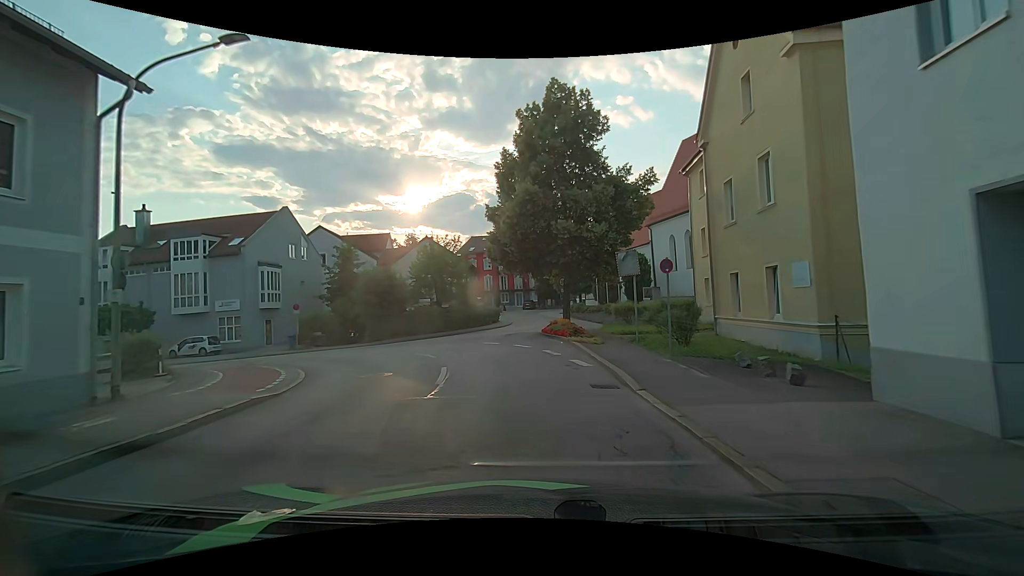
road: unclassified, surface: asphalt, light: Day
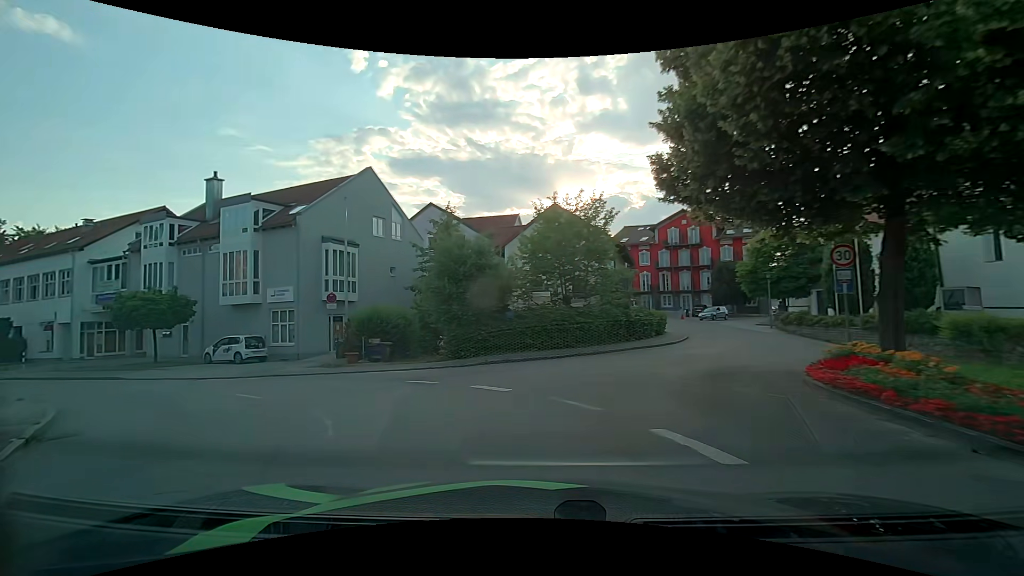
(-1.3, +15.3) m; -18°
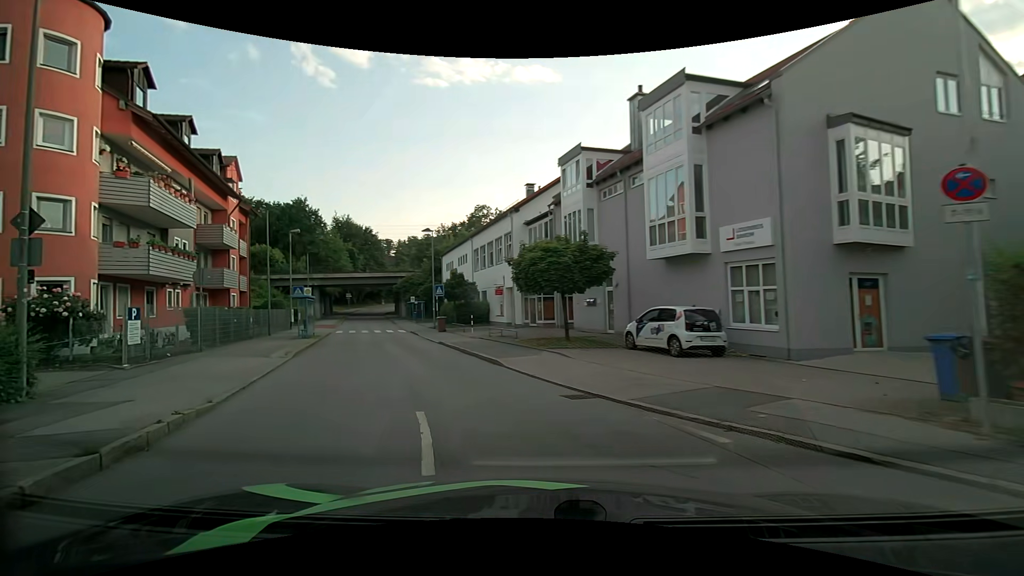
(-5.9, +13.4) m; -47°
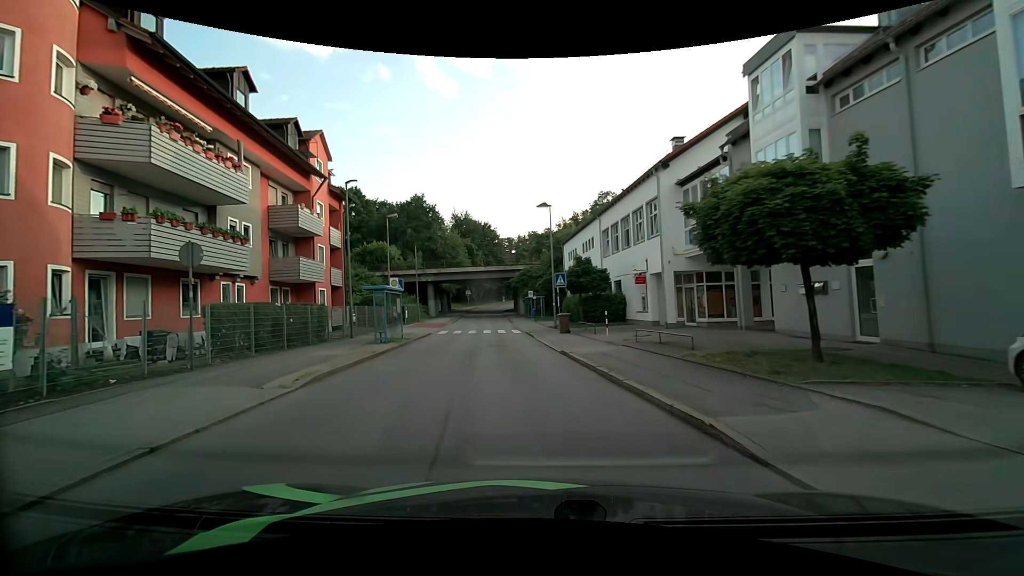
(-1.4, +8.8) m; -15°
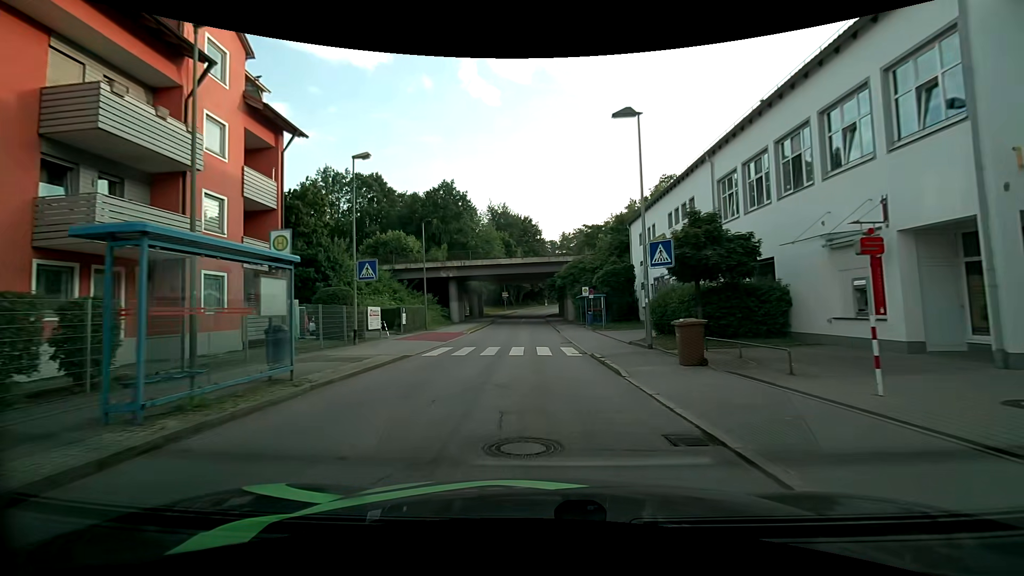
(-1.0, +15.5) m; -5°
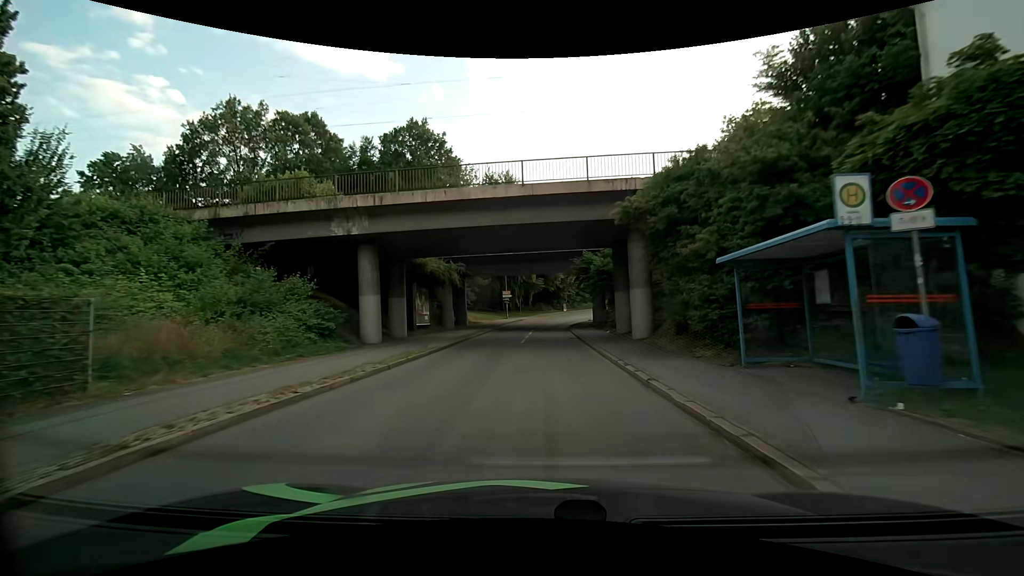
(-0.5, +30.4) m; -1°
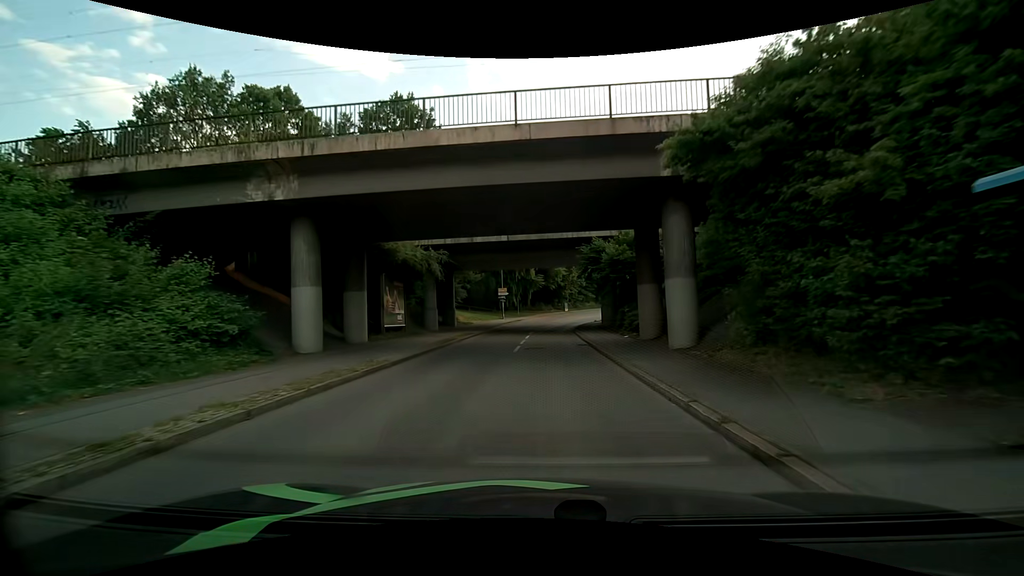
(0.0, +6.4) m; 0°
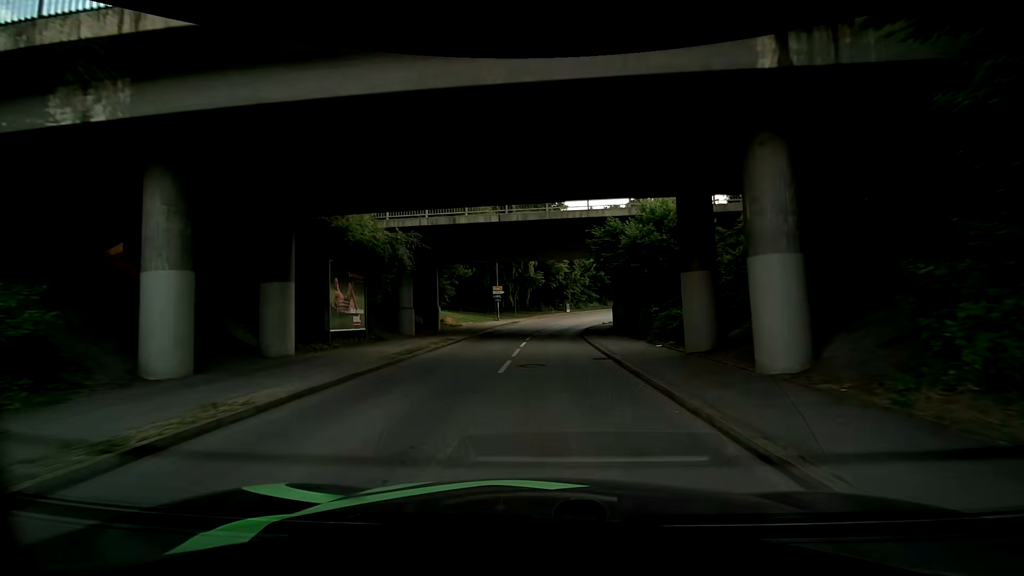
(0.0, +6.5) m; 0°
(0, +10) (0, +20) (0, +30) (+1, +40) (+4, +49) (+9, +58) (+15, +66) (+24, +71) (+34, +72) (+43, +69) m
